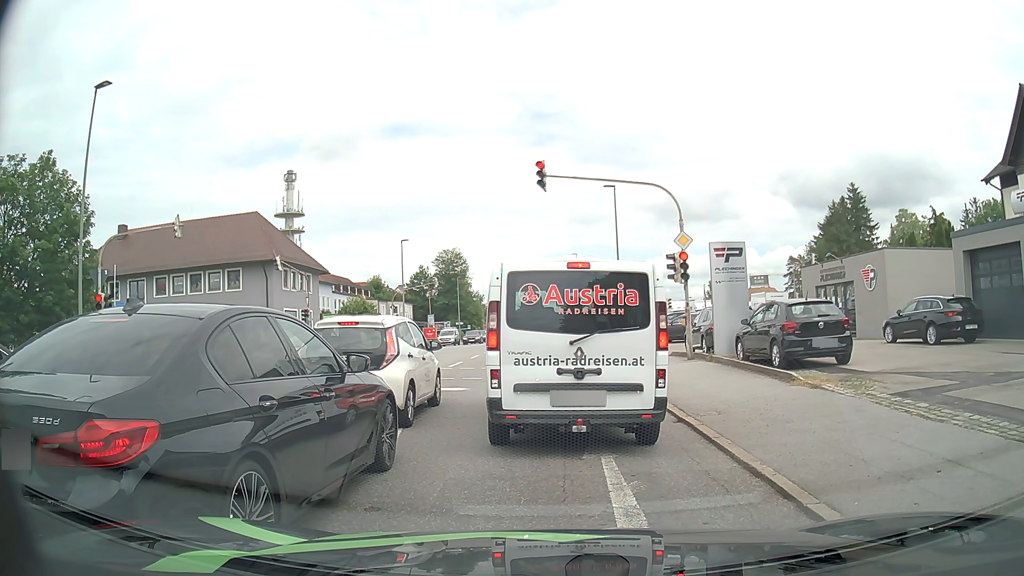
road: tertiary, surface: asphalt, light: Day
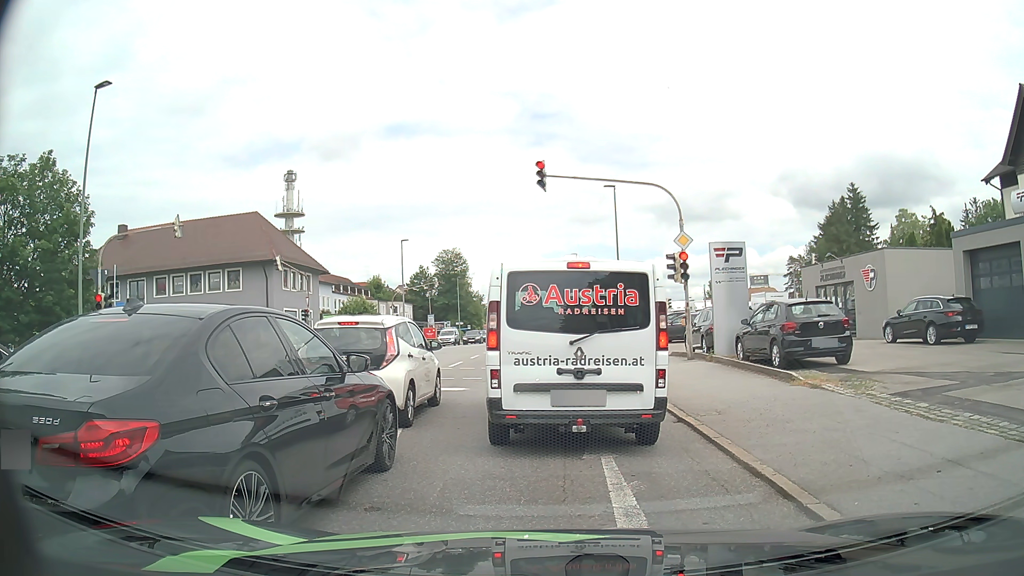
(0.0, 0.0) m; 0°
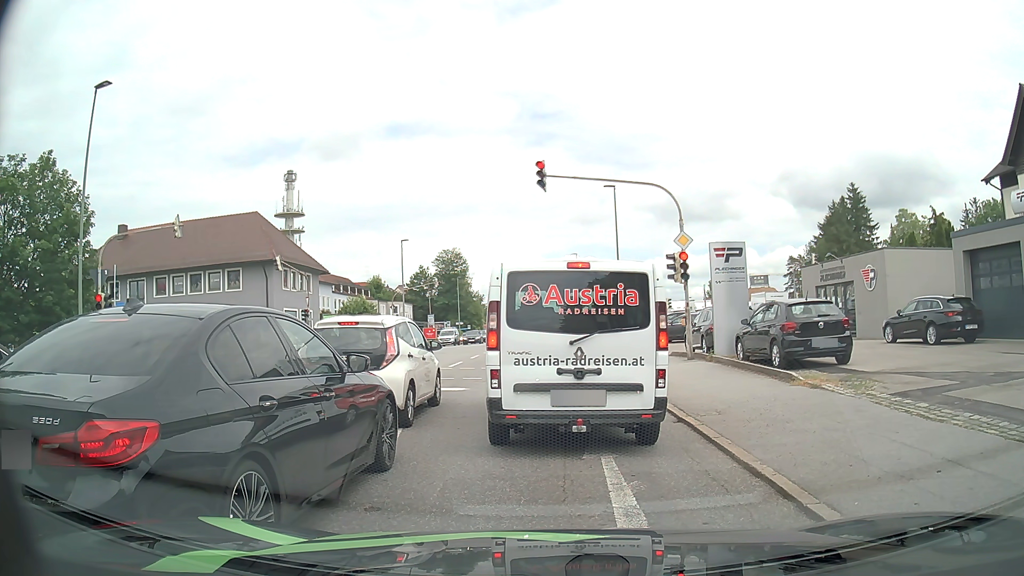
(0.0, 0.0) m; 0°
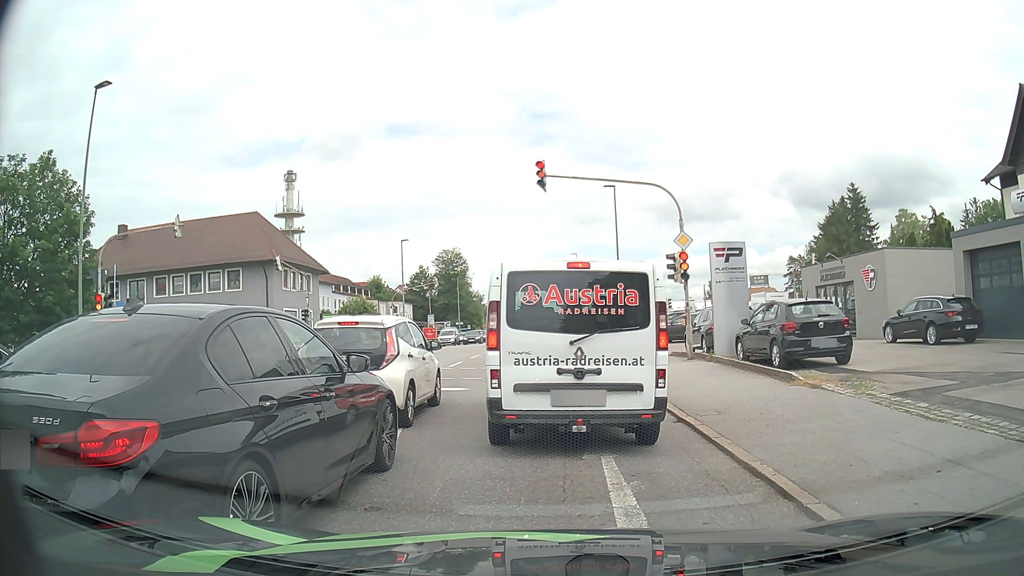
(0.0, 0.0) m; 0°
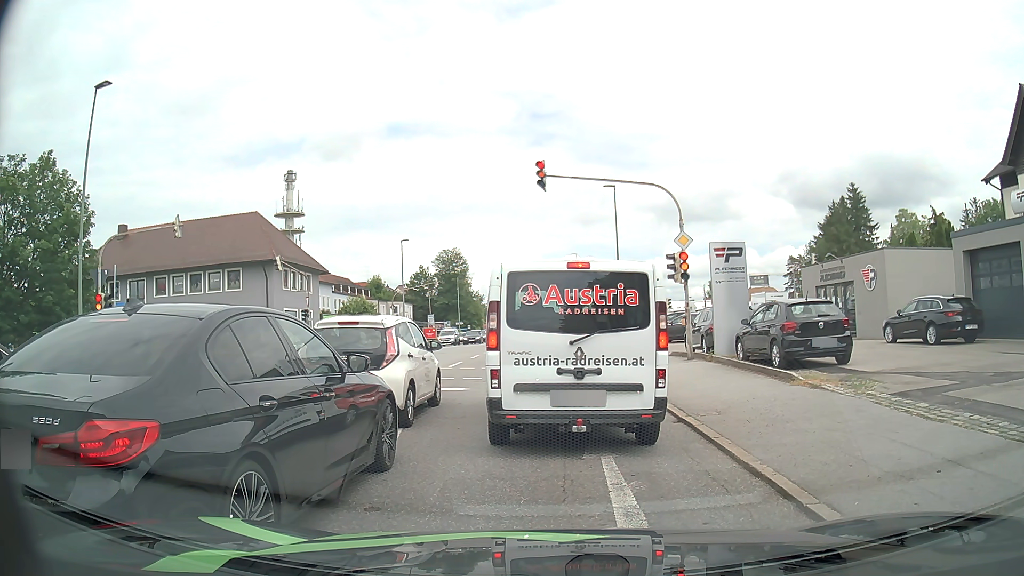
(0.0, 0.0) m; 0°
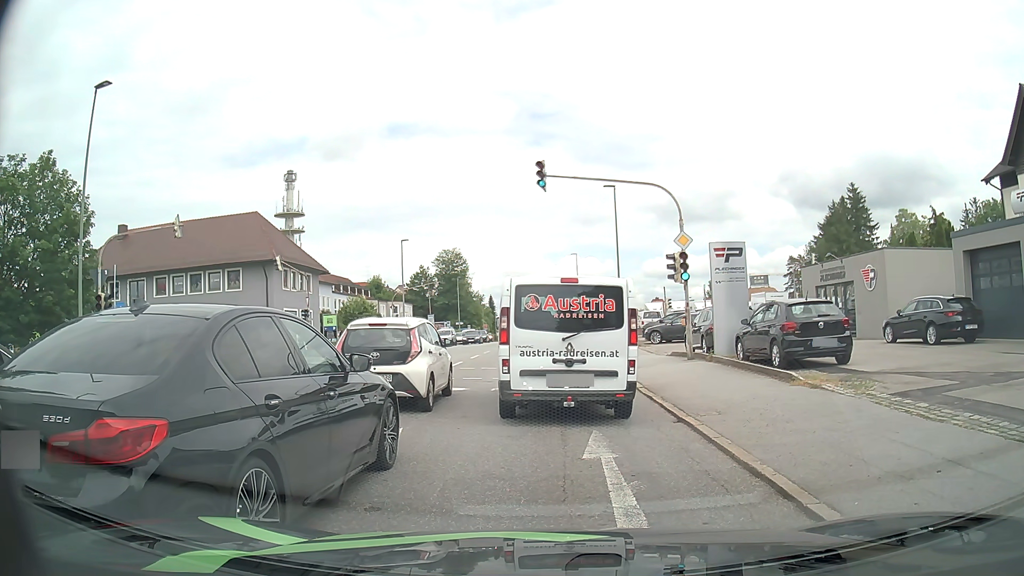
(0.0, 0.0) m; 0°
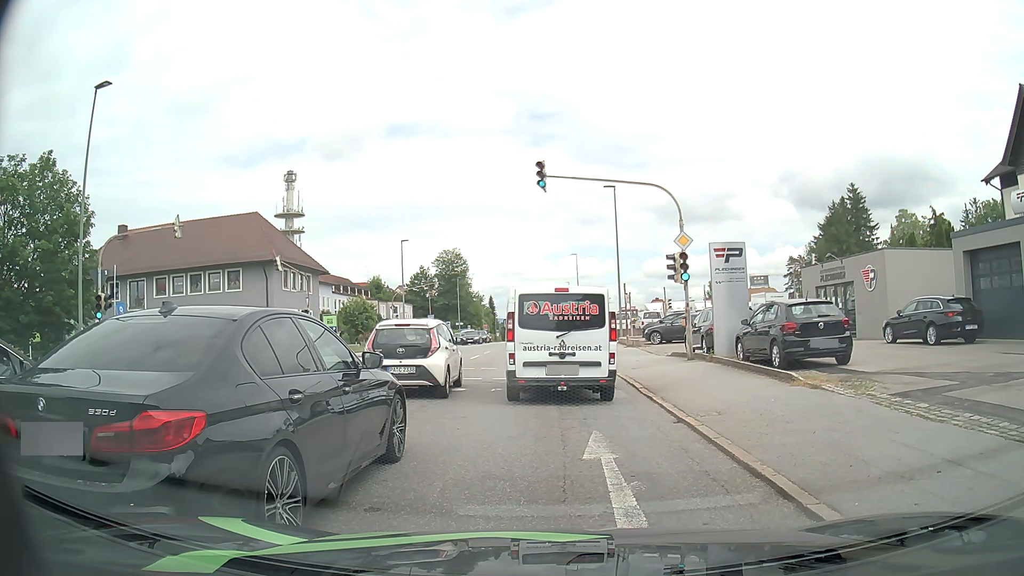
(0.0, 0.0) m; 0°
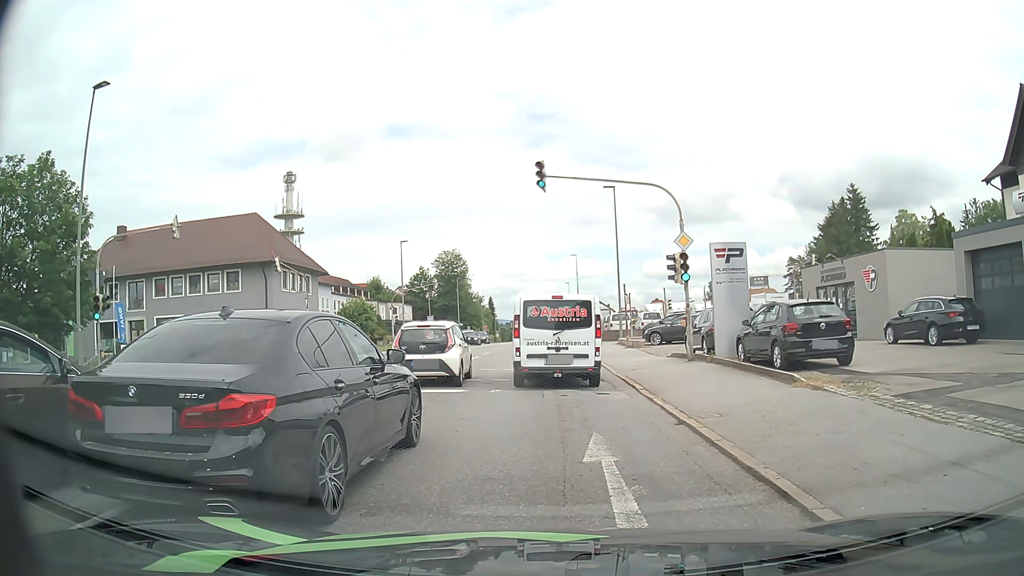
(0.0, +0.1) m; 0°
